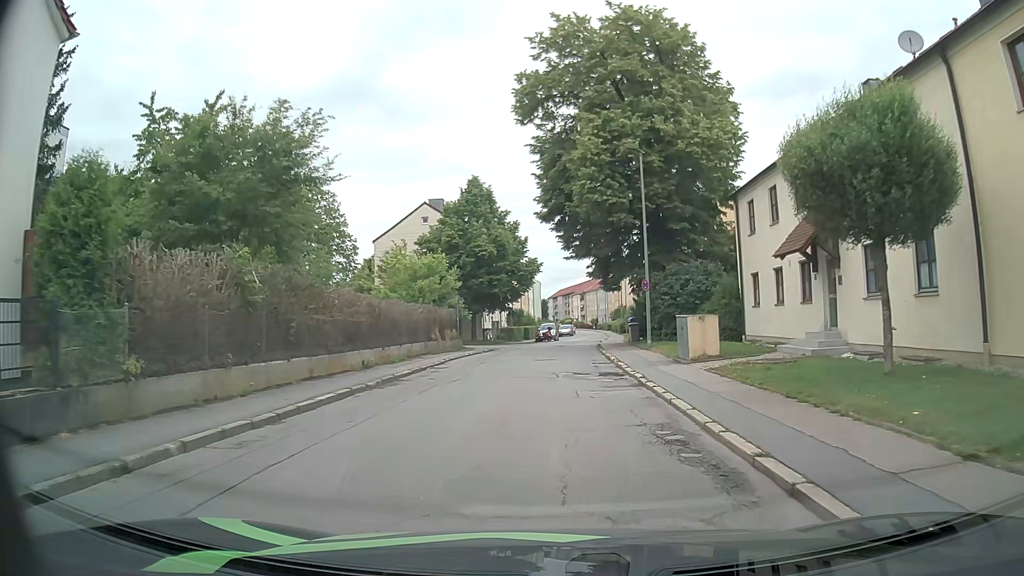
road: residential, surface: asphalt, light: Day
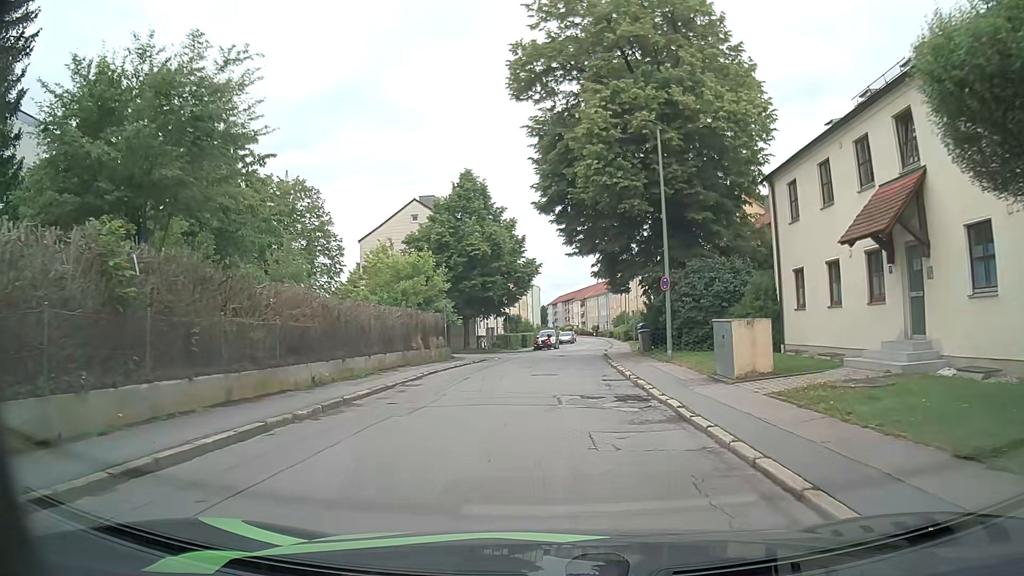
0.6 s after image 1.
(0.0, +4.6) m; 0°
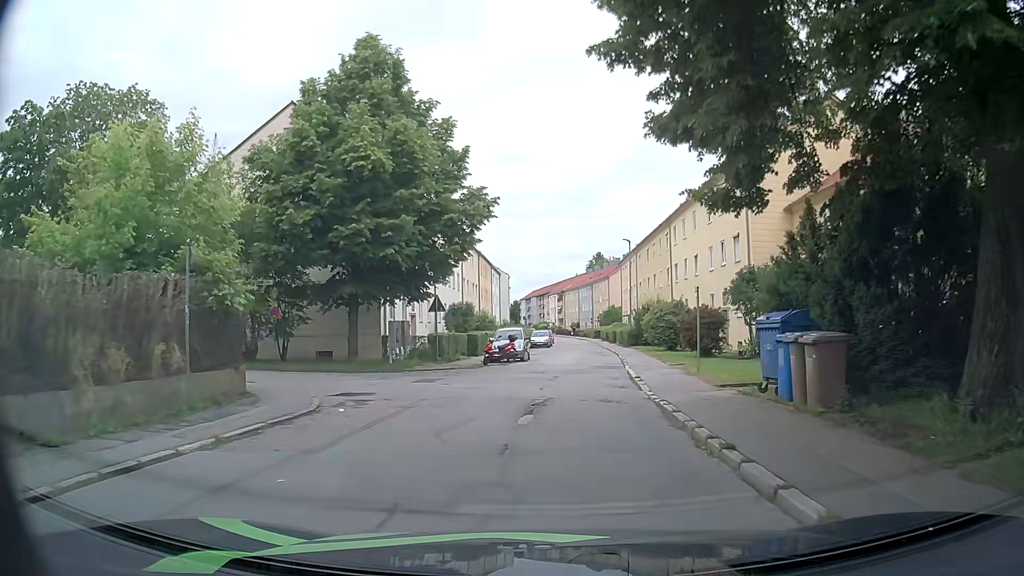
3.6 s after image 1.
(+0.3, +23.9) m; +1°
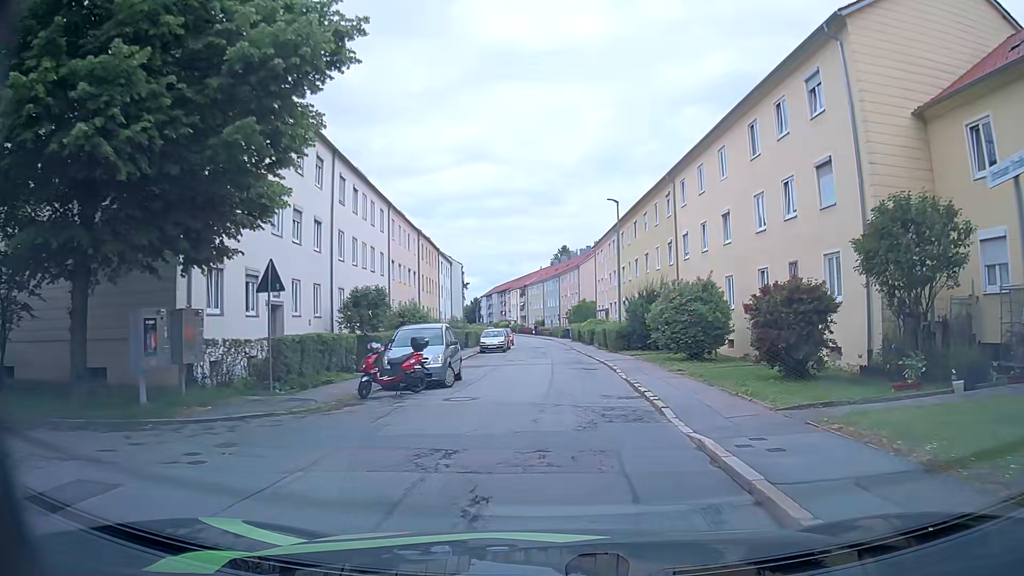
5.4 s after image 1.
(+0.5, +14.9) m; +4°
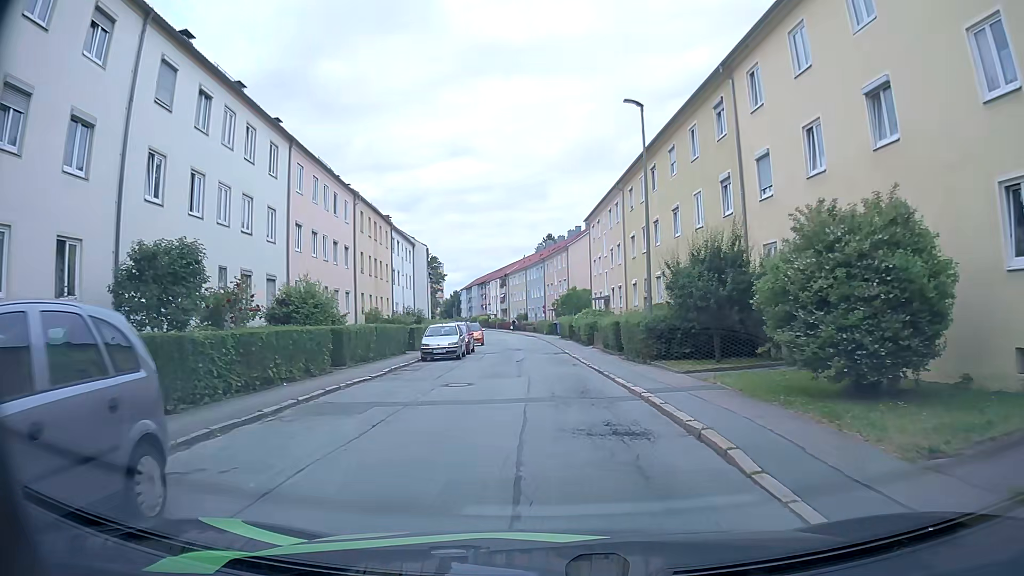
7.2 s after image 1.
(0.0, +15.0) m; 0°
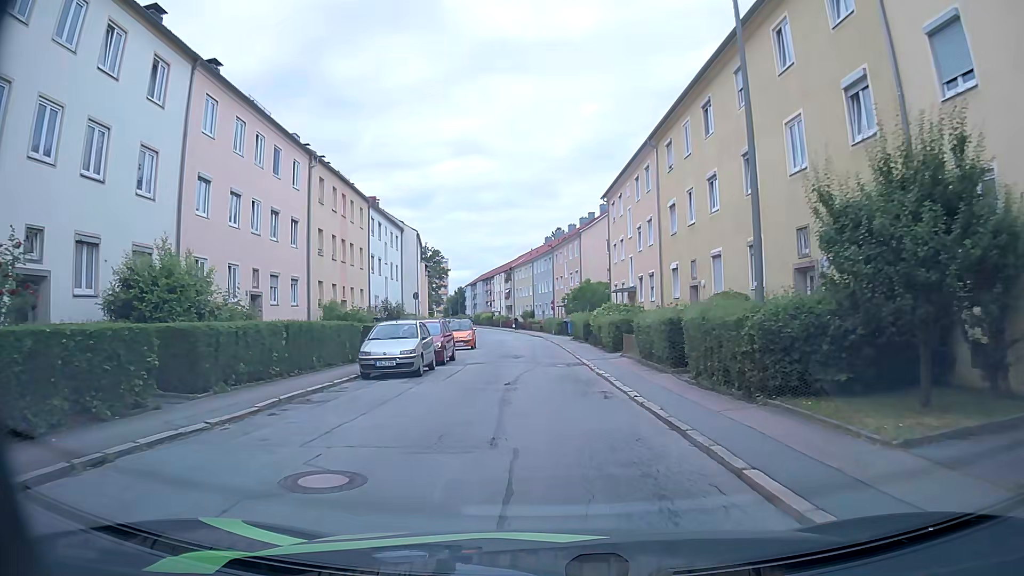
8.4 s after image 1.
(0.0, +9.9) m; +1°
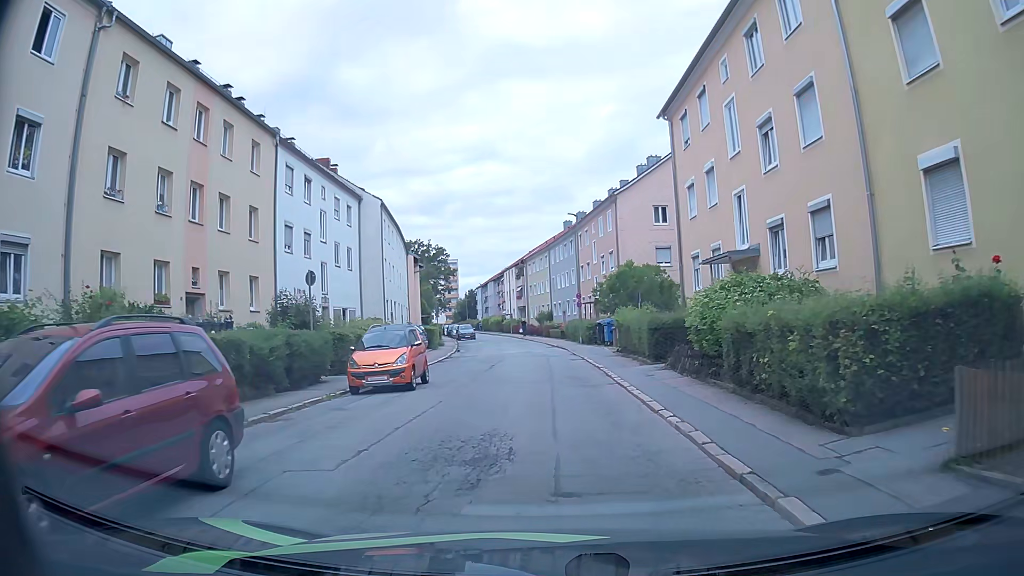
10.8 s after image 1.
(-0.7, +19.2) m; -3°
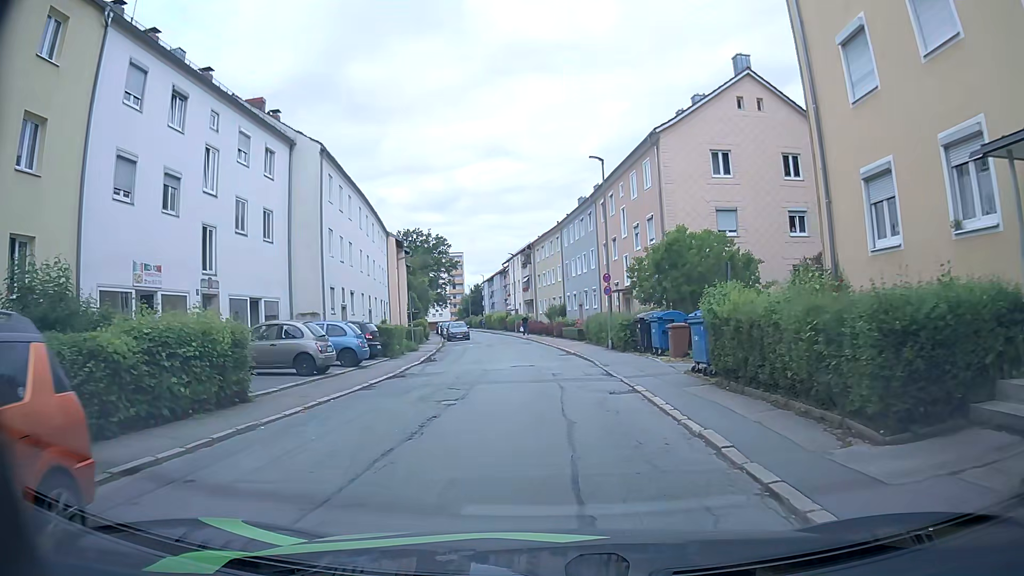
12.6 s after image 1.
(0.0, +13.7) m; 0°
(0, +10) (-1, +20) (-2, +30) (-3, +40) (-4, +50) (-6, +60) (-8, +69) (-10, +79) (-12, +89) (-14, +99) m
